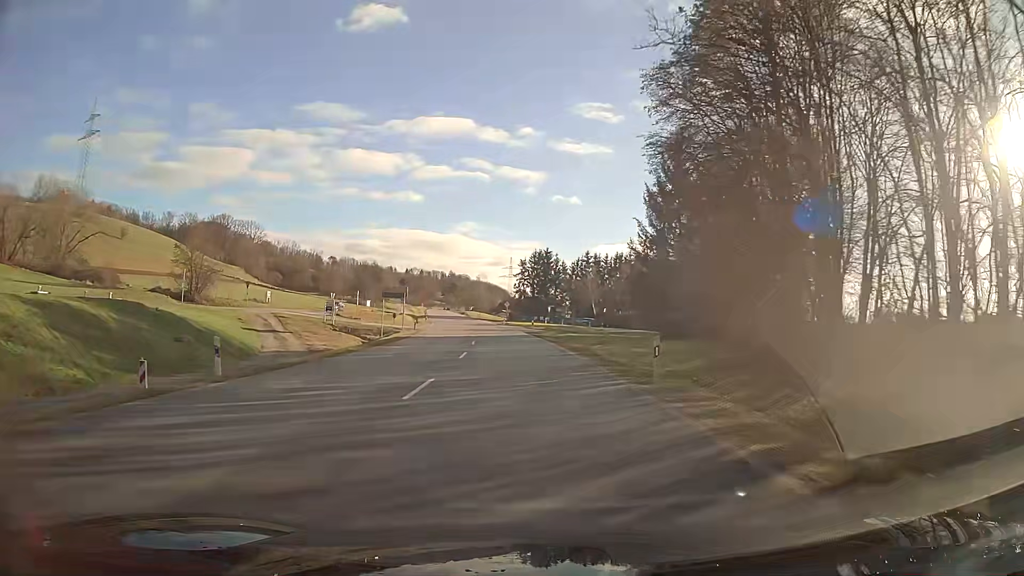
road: primary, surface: asphalt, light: Day
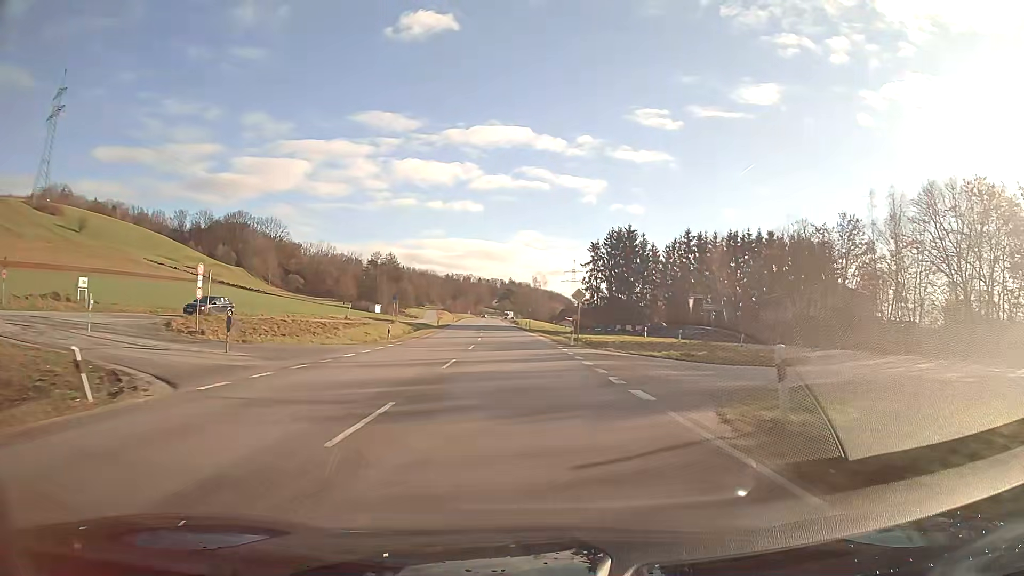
(-2.7, +52.3) m; -6°
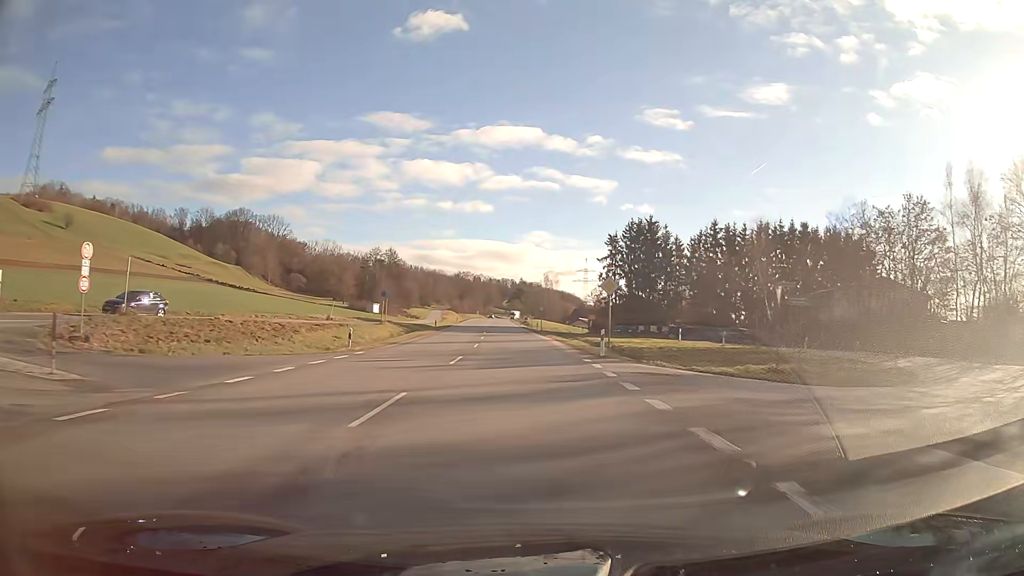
(-0.1, +10.6) m; -1°
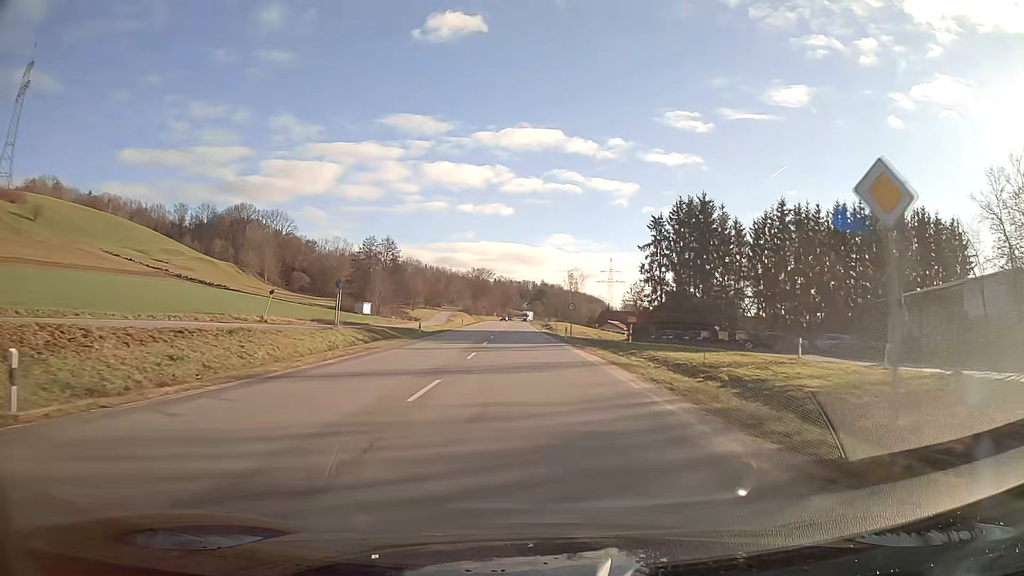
(-0.3, +21.2) m; -2°
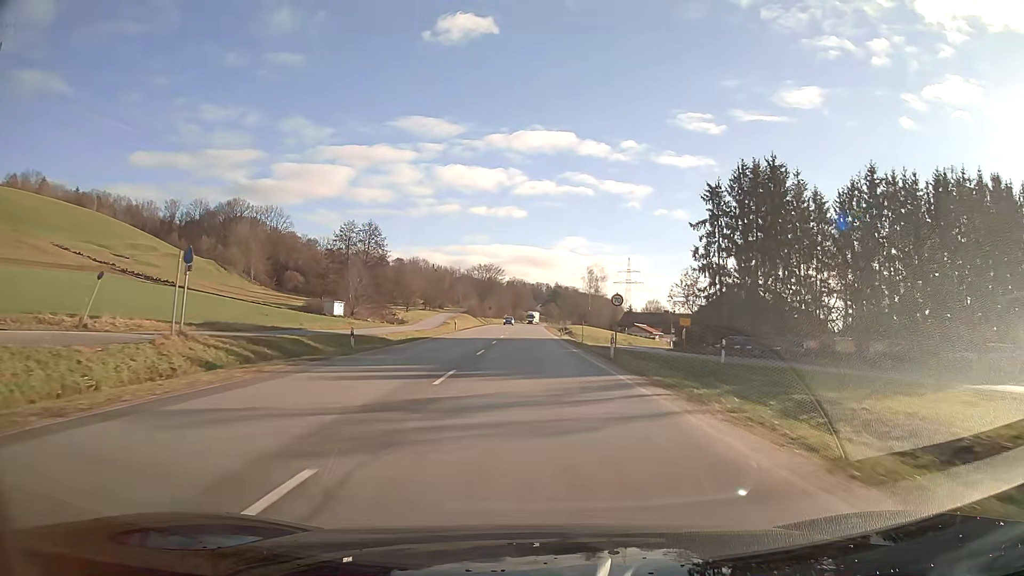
(-0.2, +21.3) m; -1°
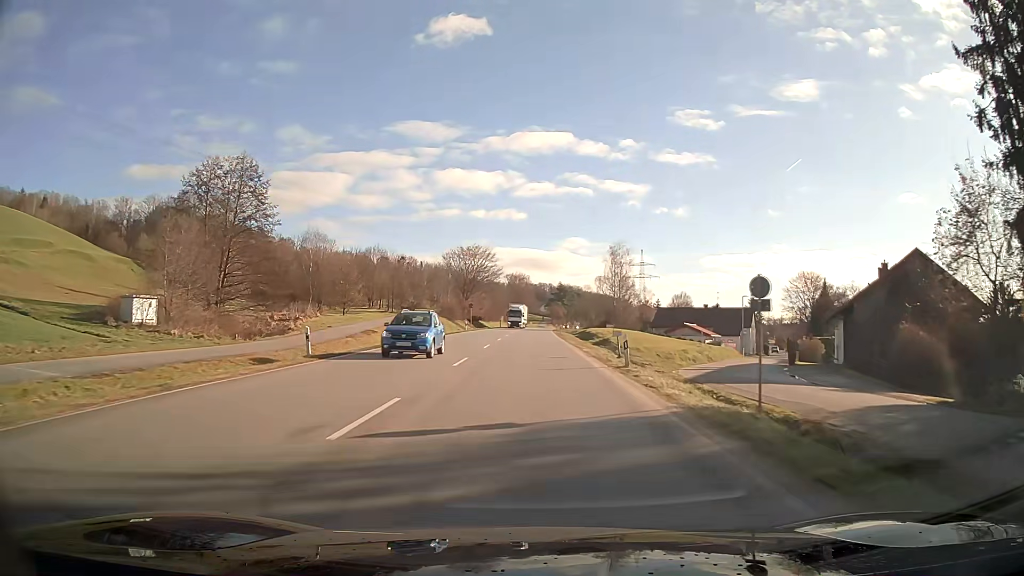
(-0.1, +42.7) m; 0°
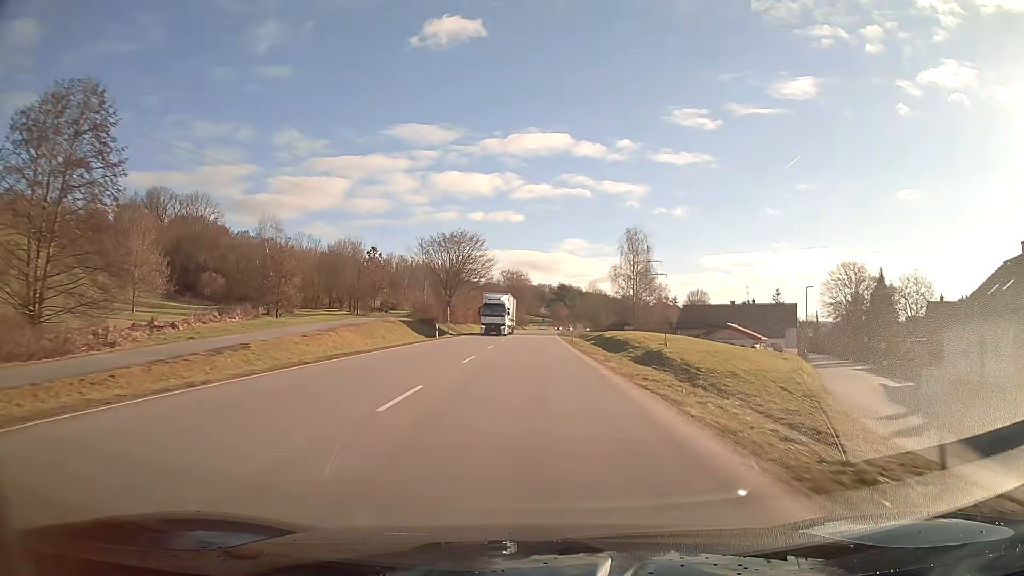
(0.0, +21.4) m; 0°
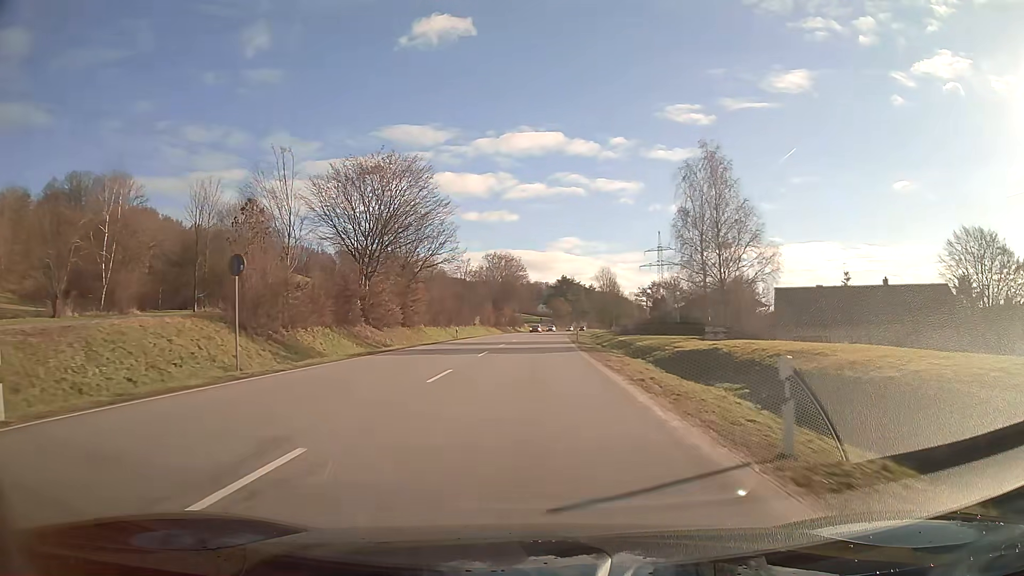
(+0.1, +42.9) m; 0°
